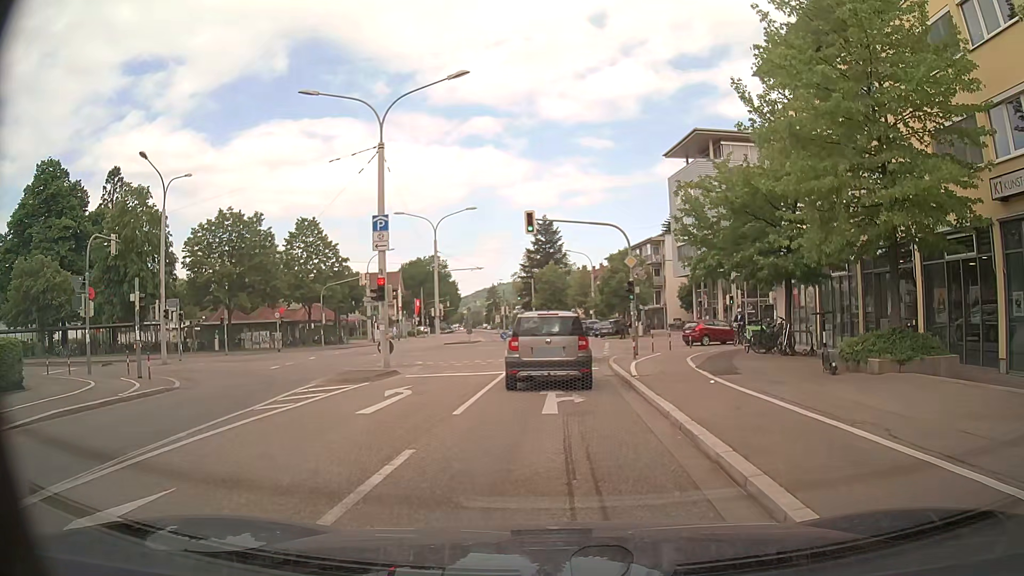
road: tertiary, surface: asphalt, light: Day
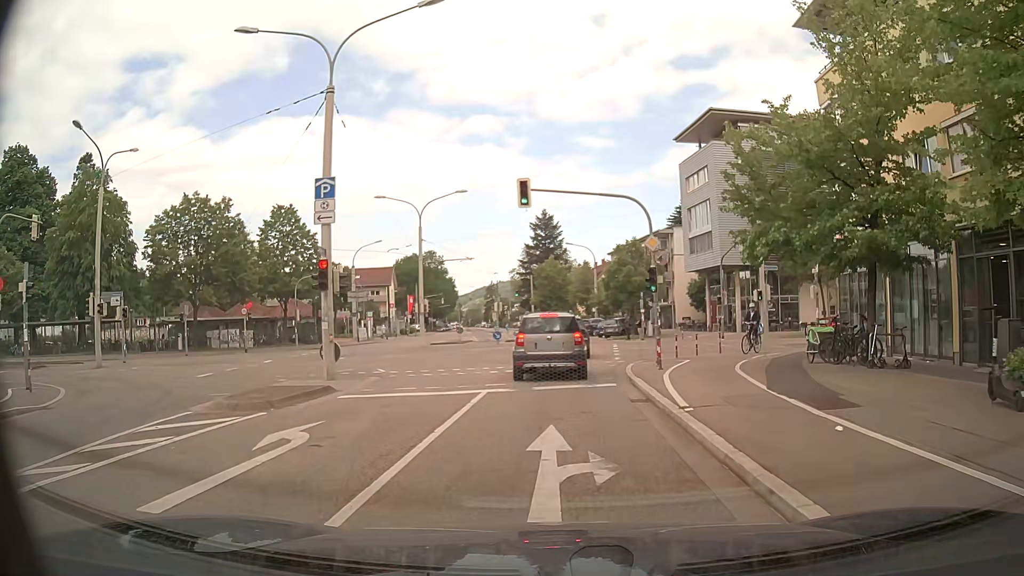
(-0.1, +6.2) m; 0°
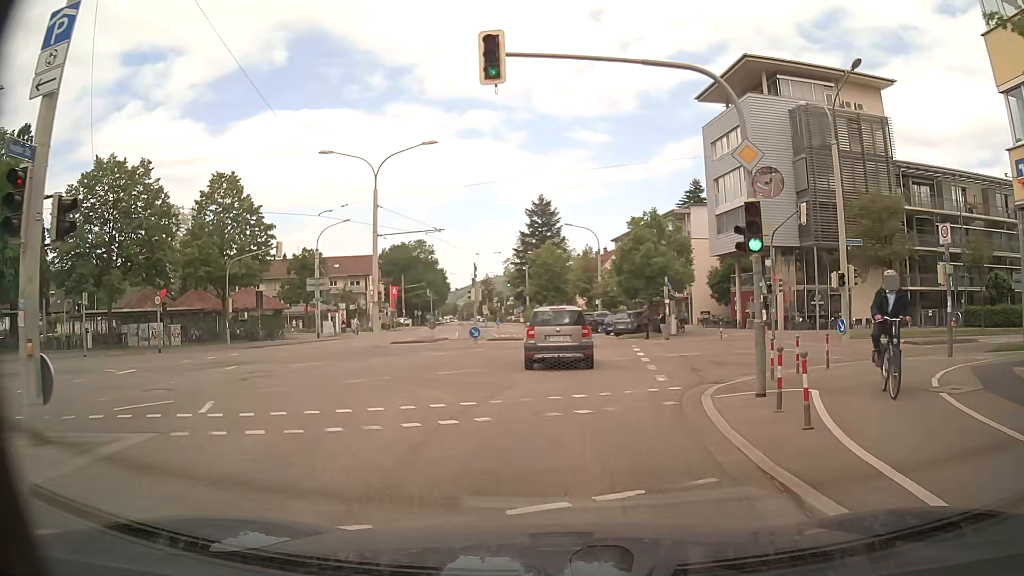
(0.0, +11.3) m; 0°
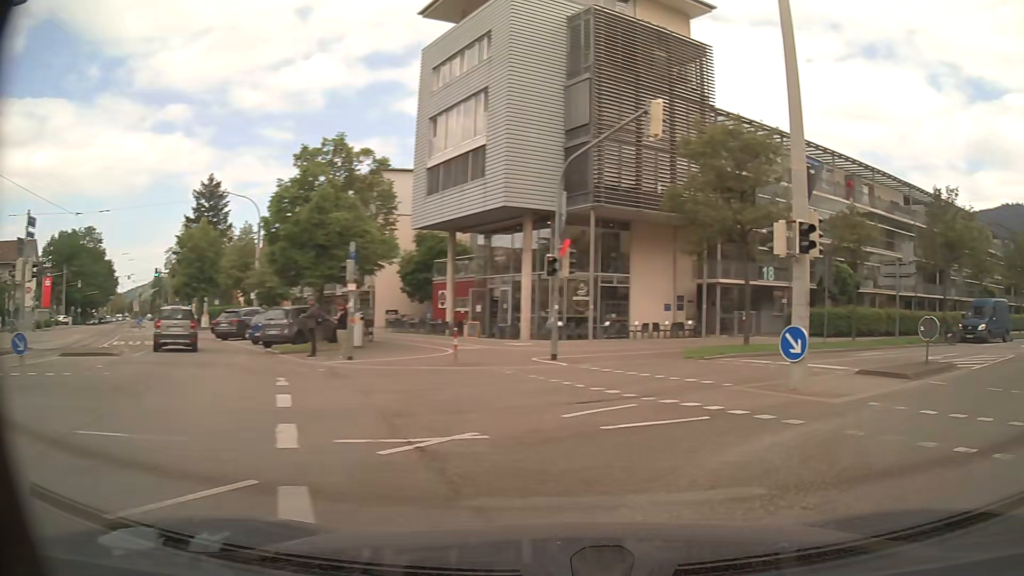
(+1.4, +16.4) m; +28°
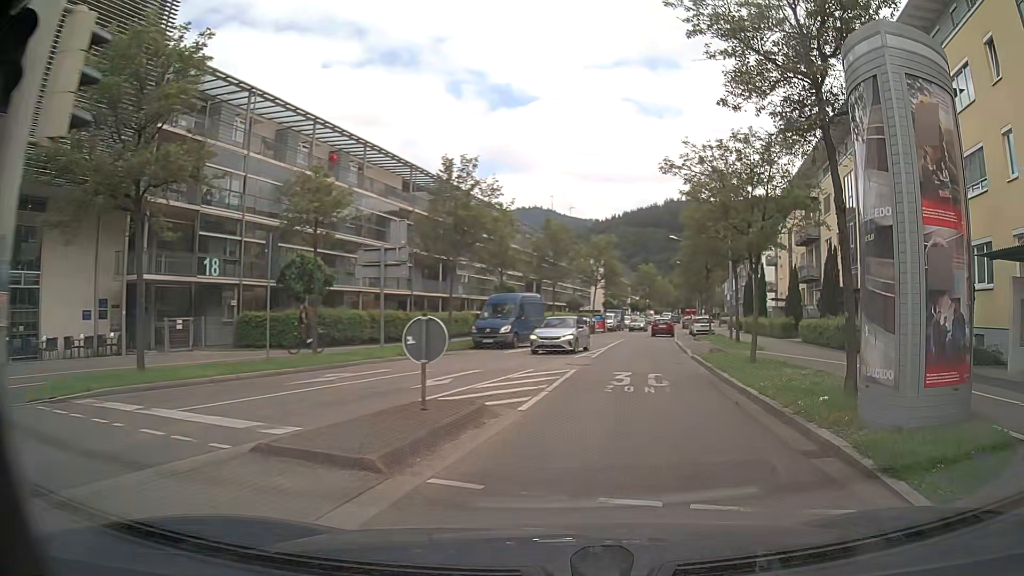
(+3.5, +7.9) m; +45°
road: unclassified
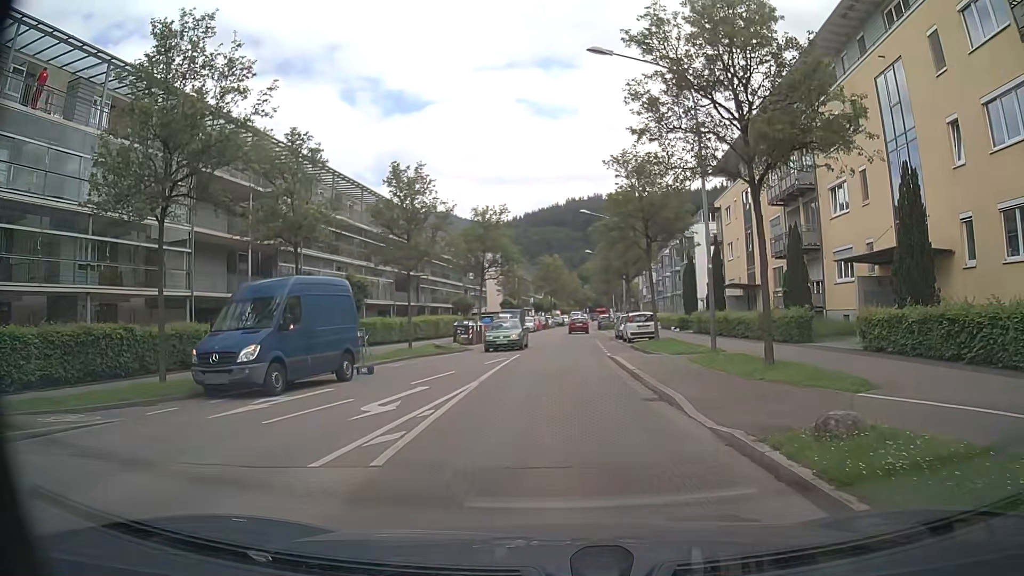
(+1.5, +16.9) m; +7°
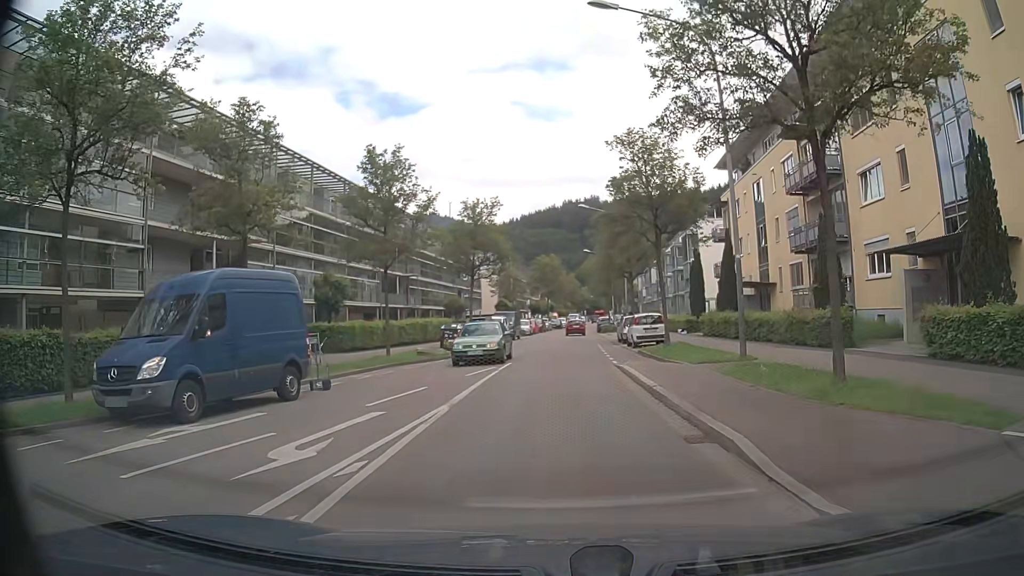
(0.0, +3.6) m; +1°
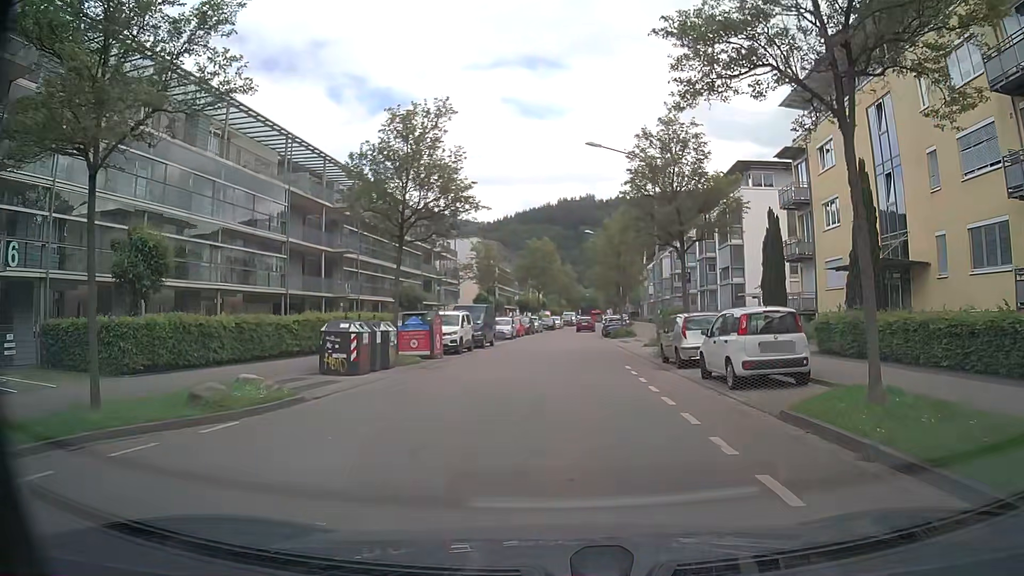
(-0.1, +18.0) m; +1°
(0, +10) (0, +20) (+1, +30) (+1, +40) (+1, +50) (+2, +60) (+3, +70) (+4, +80) (+5, +90) (+6, +100) m
